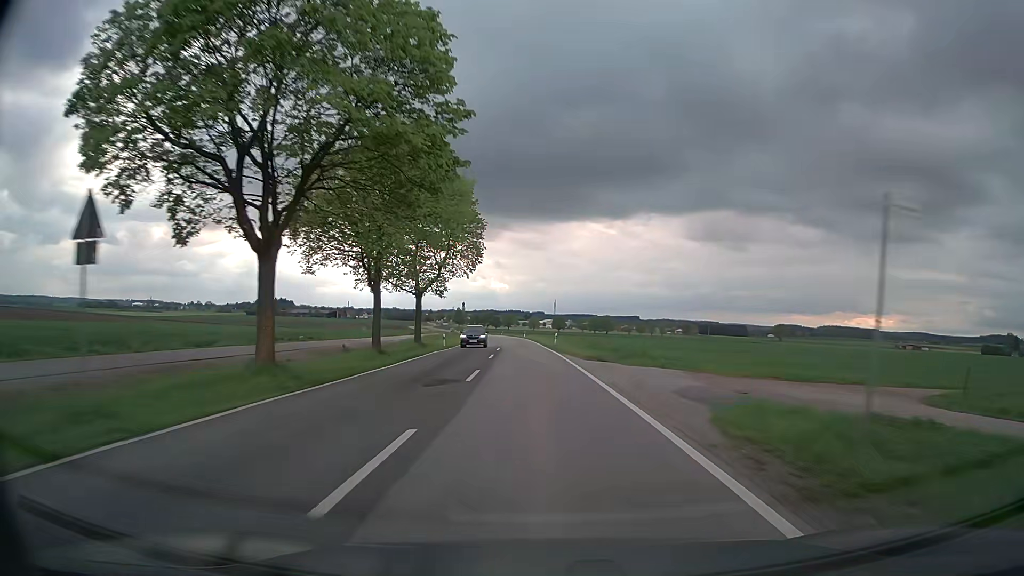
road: secondary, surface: asphalt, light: Day
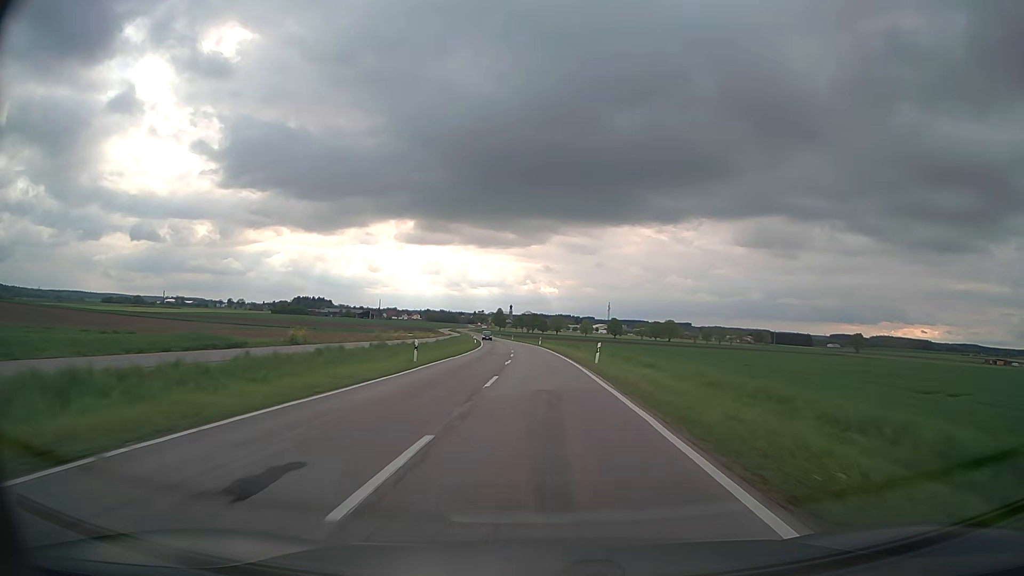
(-3.3, +71.3) m; -5°
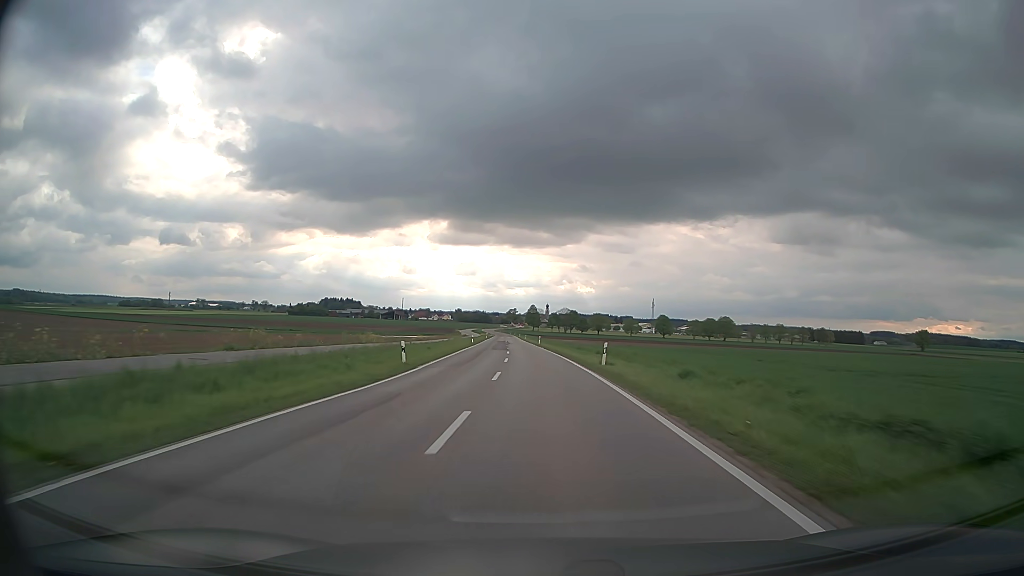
(-1.2, +57.1) m; -3°
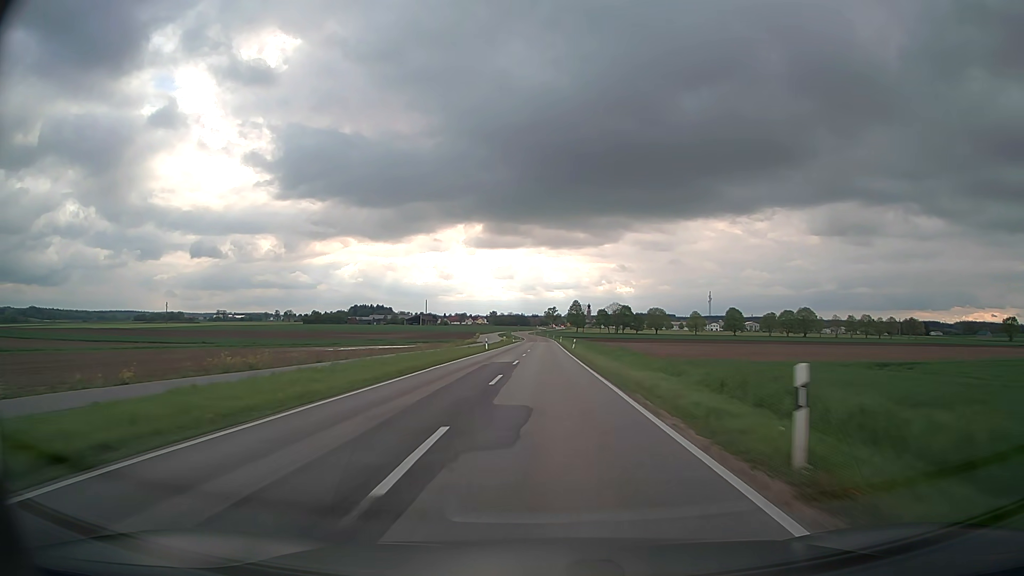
(-2.6, +74.8) m; -3°
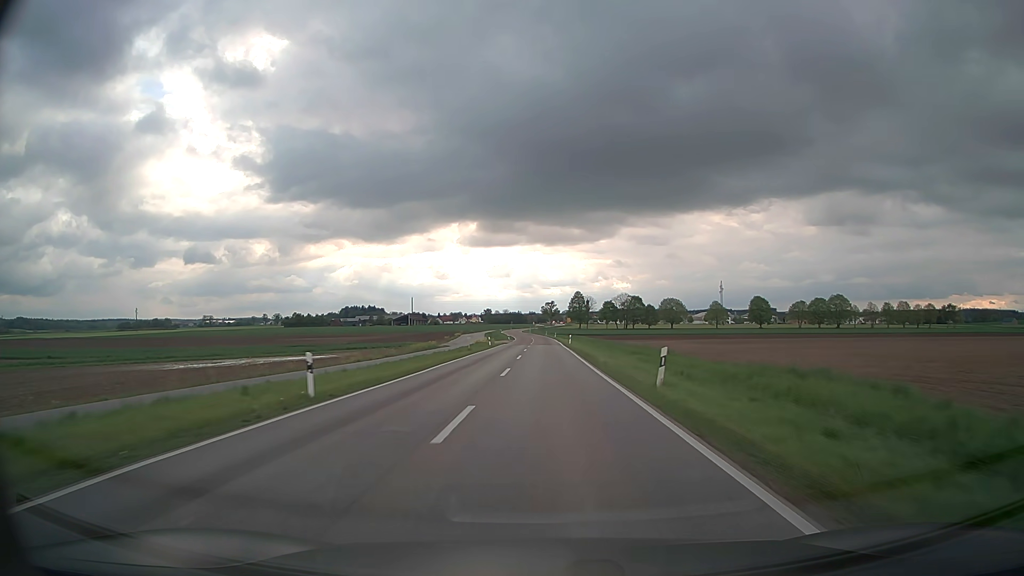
(0.0, +46.4) m; 0°
(0, +10) (0, +20) (0, +30) (0, +40) (0, +50) (0, +60) (0, +70) (0, +80) (0, +90) (0, +100) m
